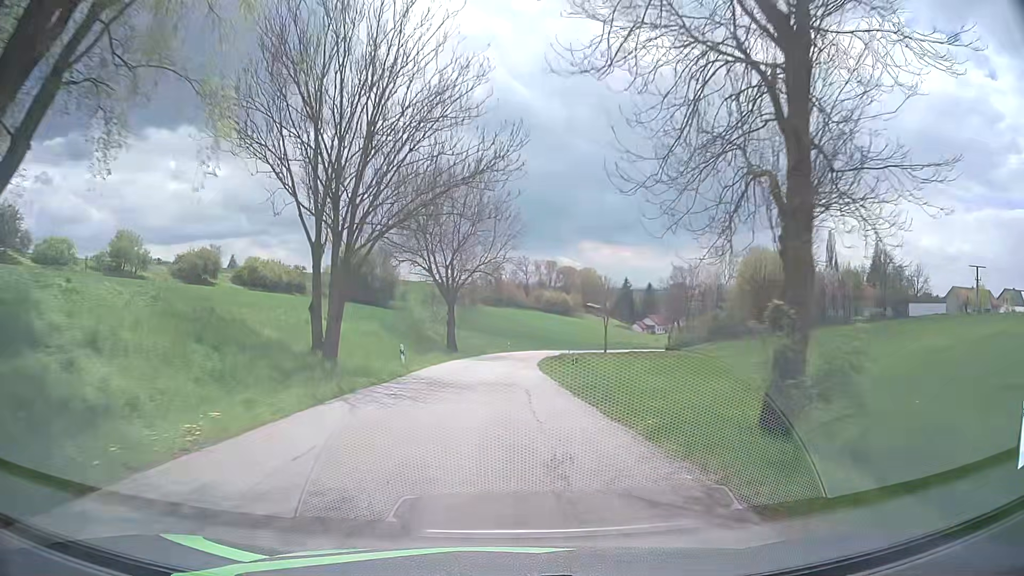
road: tertiary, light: Day
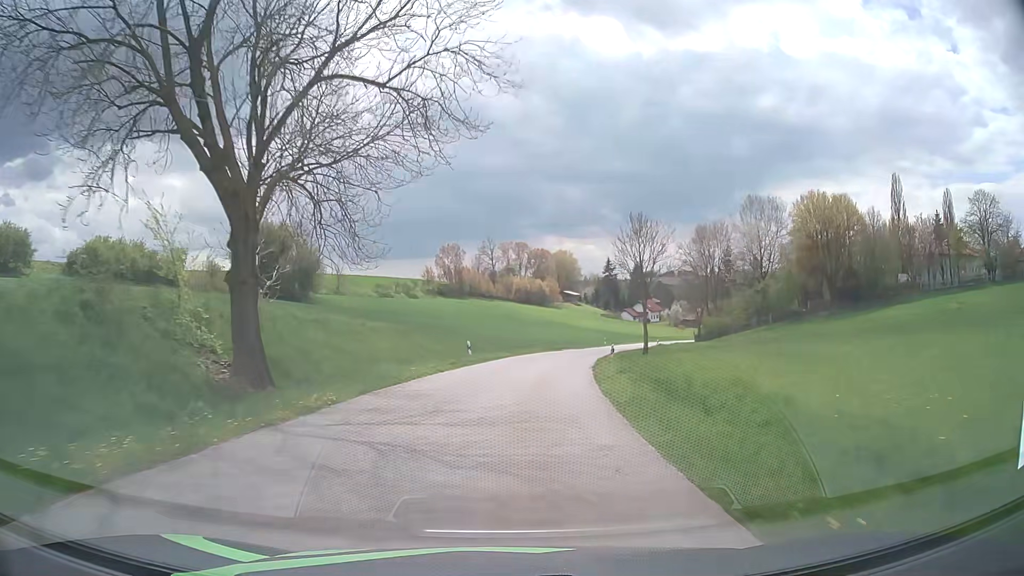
(+0.5, +44.9) m; +3°
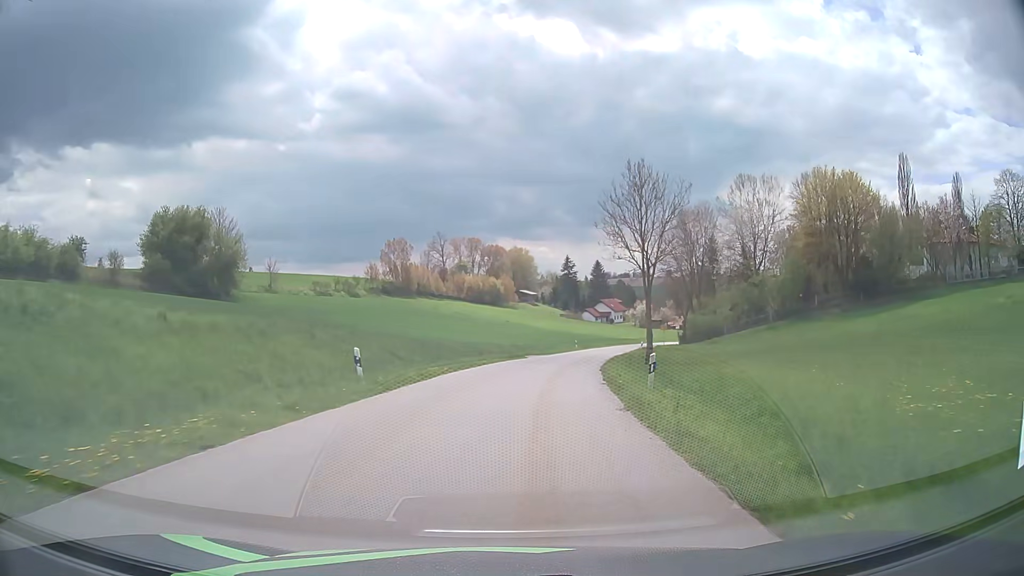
(+0.6, +17.3) m; +4°
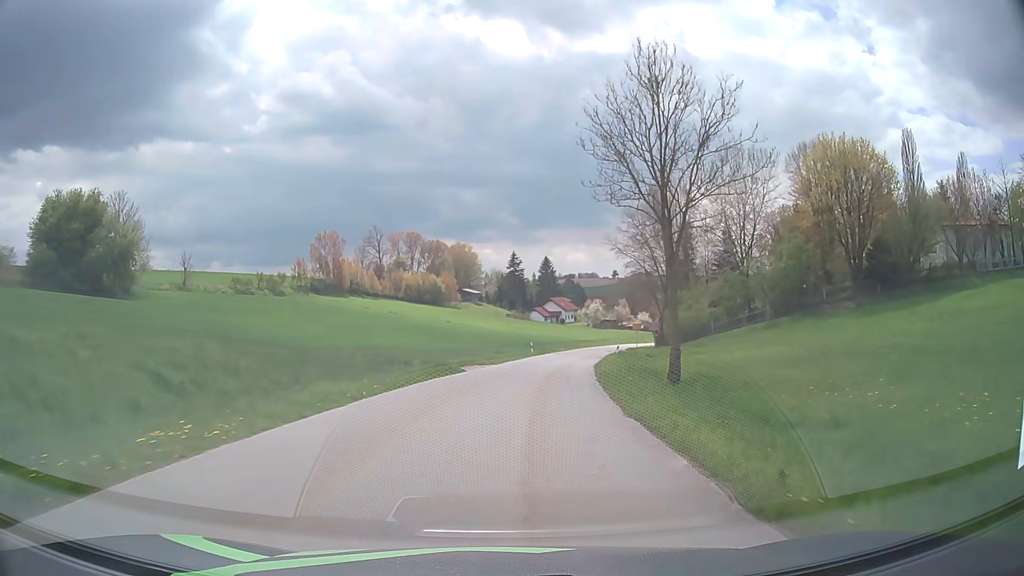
(+0.8, +16.7) m; +5°
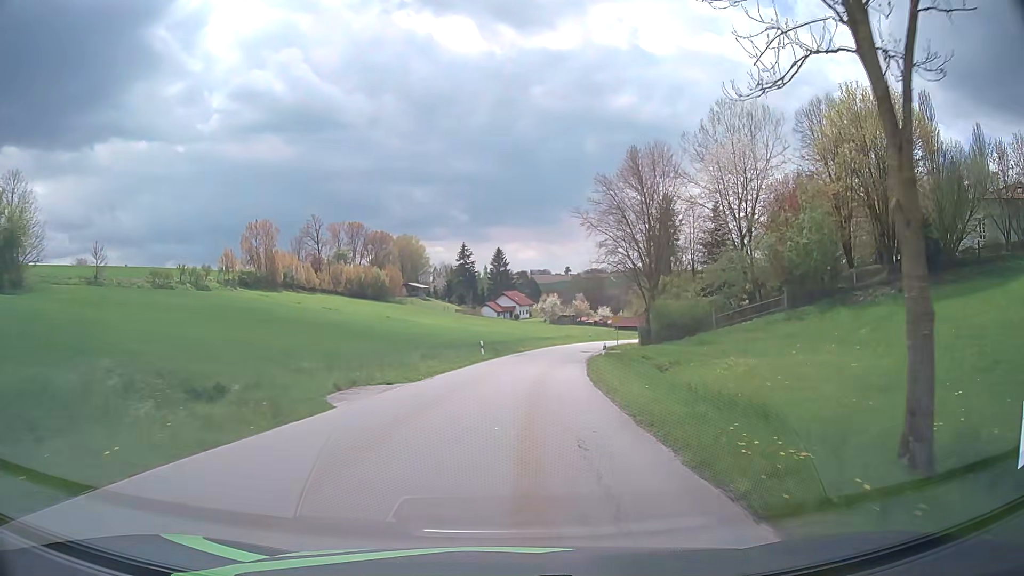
(+0.6, +16.2) m; +4°
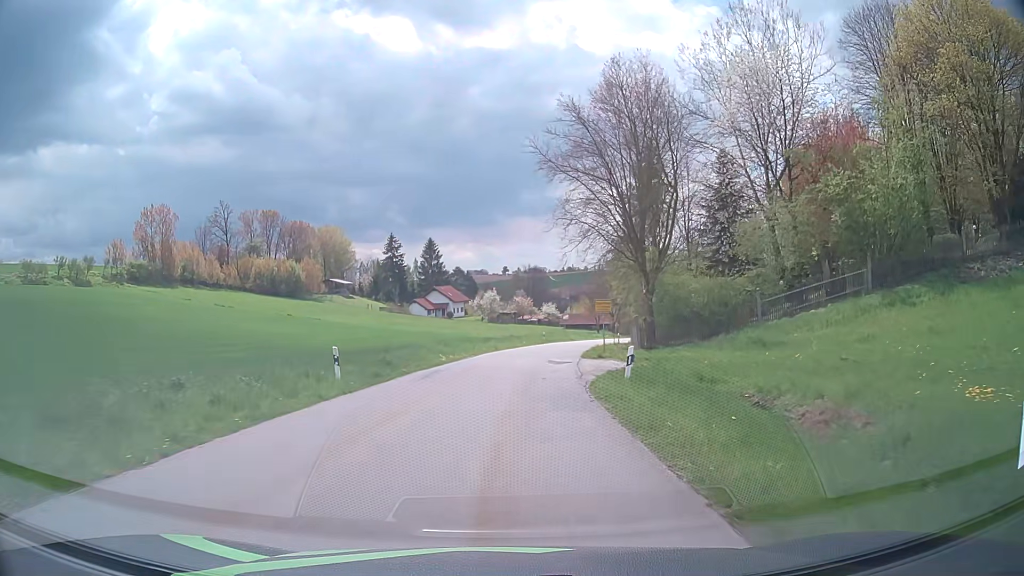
(+1.1, +23.0) m; +5°
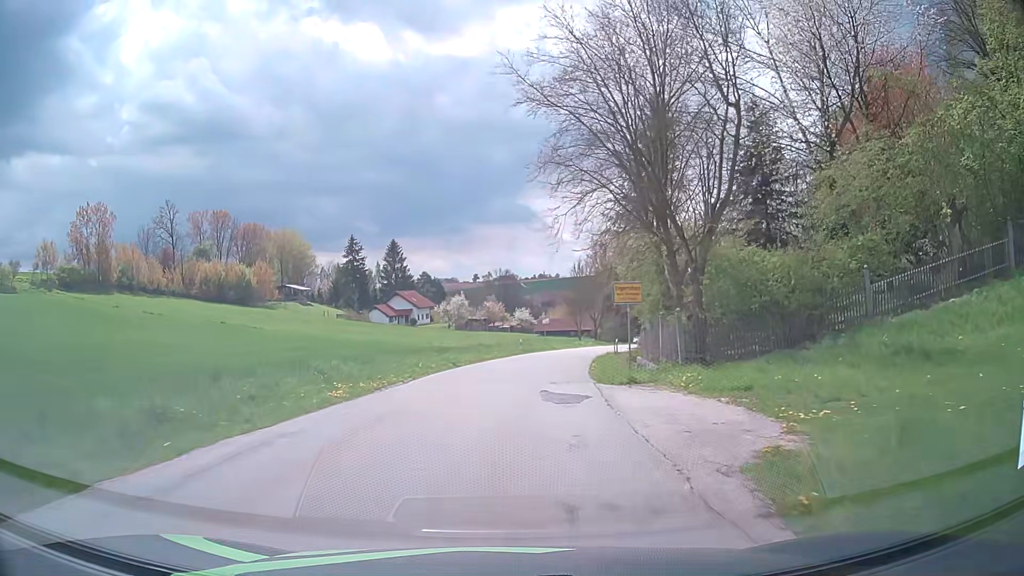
(+0.4, +14.3) m; +3°
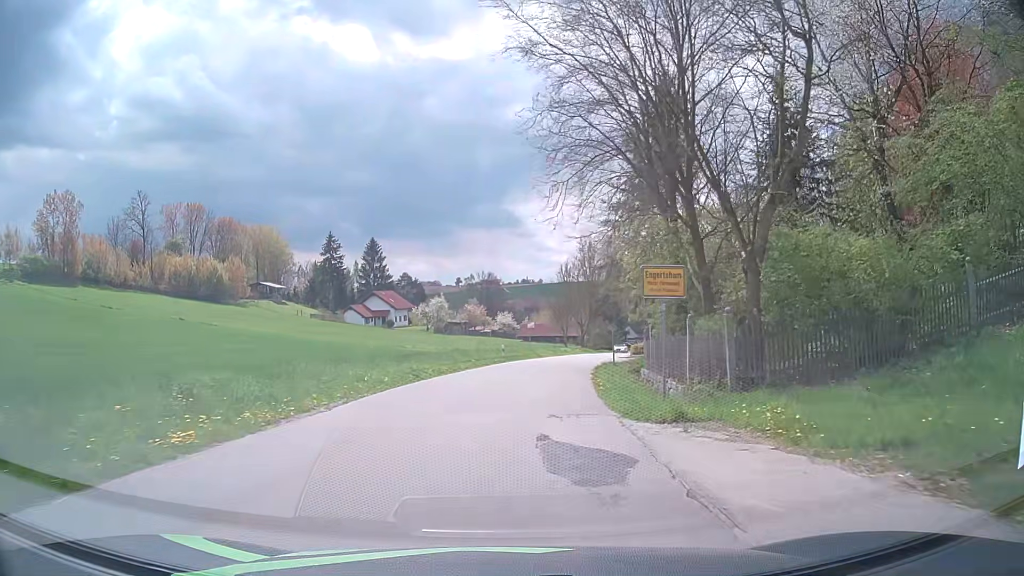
(0.0, +6.7) m; +1°
(0, +10) (+1, +20) (+2, +30) (+3, +40) (+5, +50) (+7, +60) (+9, +69) (+12, +79) (+14, +88) (+17, +98) m
